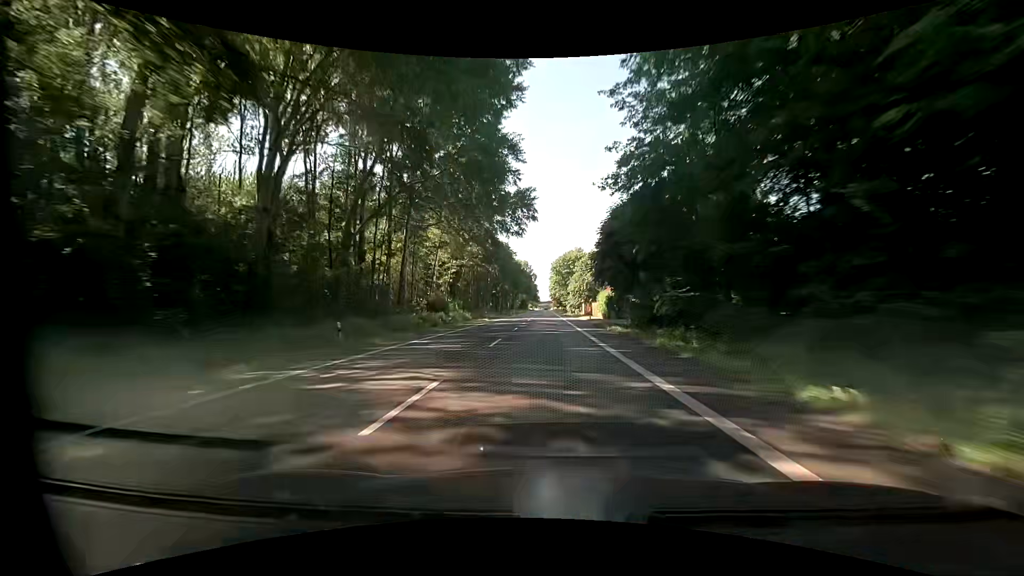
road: primary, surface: asphalt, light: Day
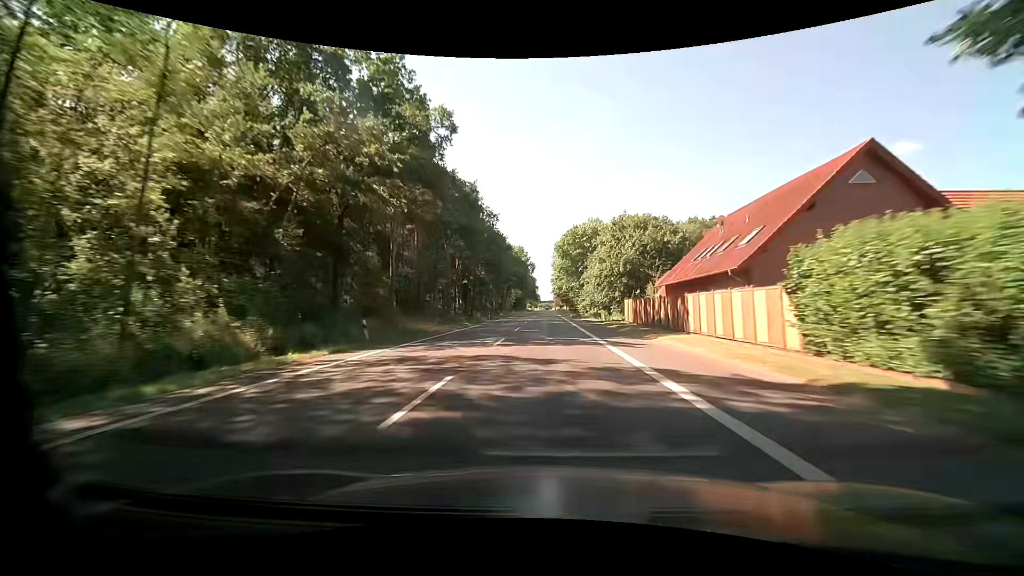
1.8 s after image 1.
(+0.3, +48.0) m; 0°
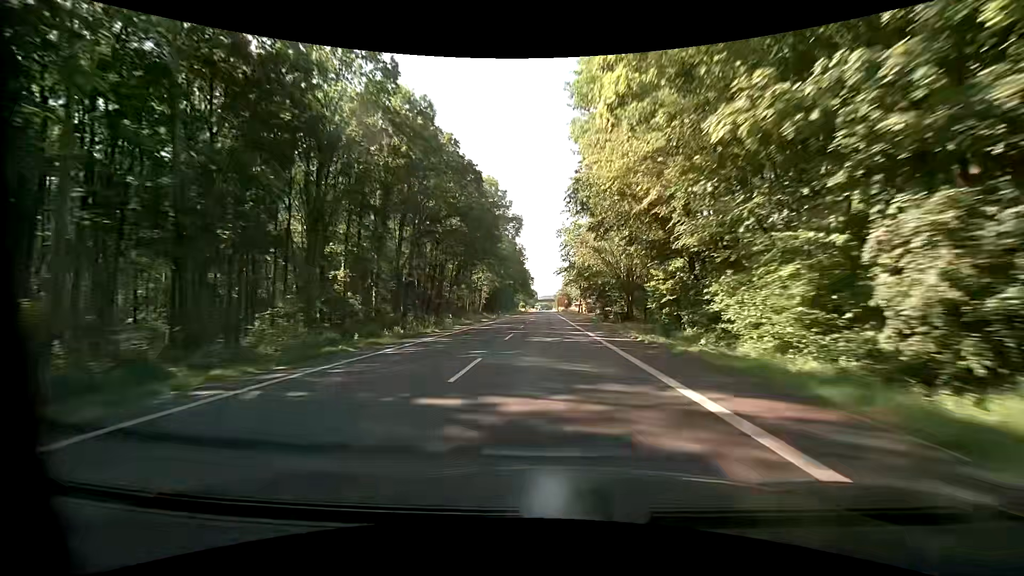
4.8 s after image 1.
(+0.2, +80.7) m; 0°
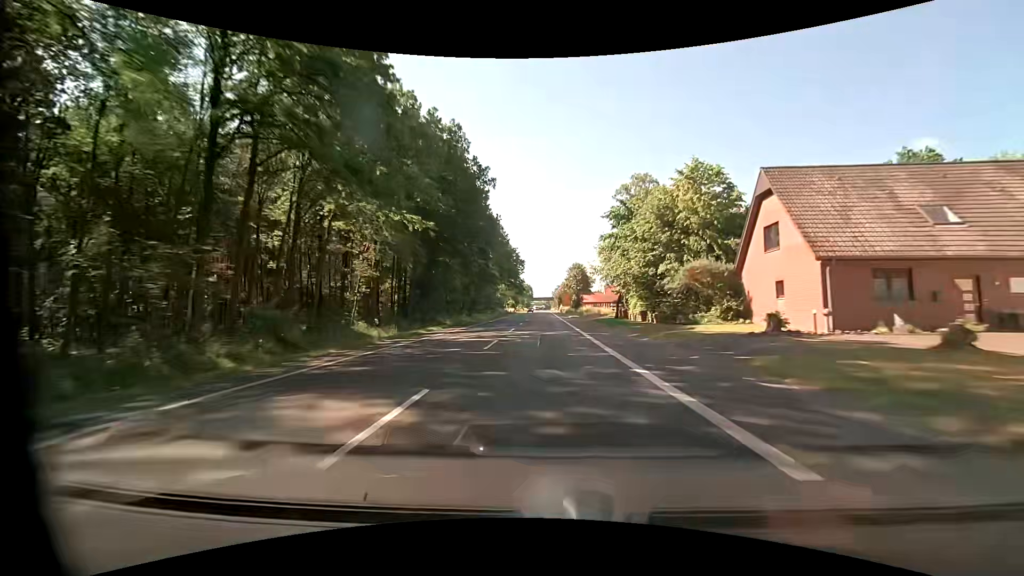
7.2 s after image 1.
(+0.1, +65.0) m; 0°
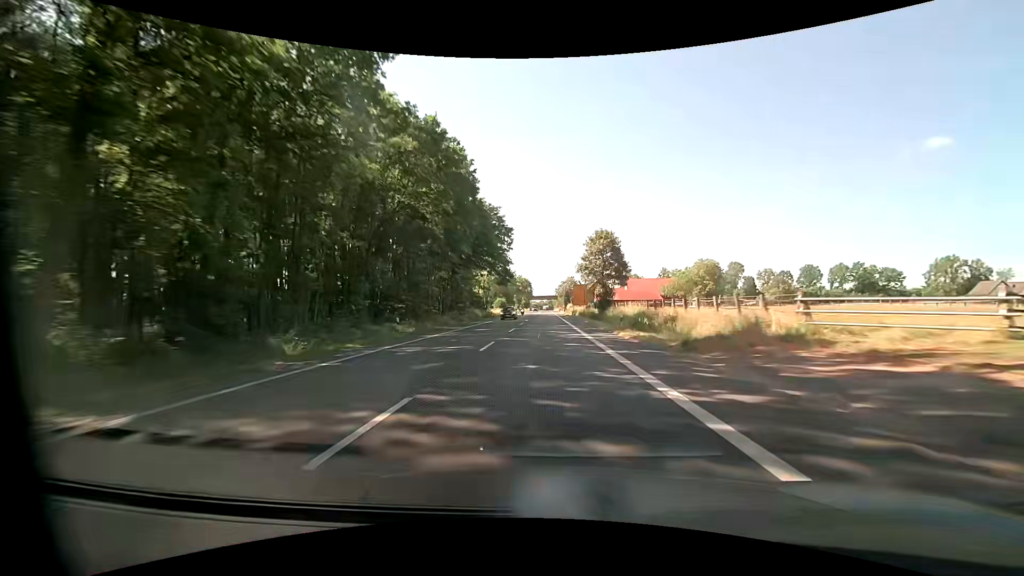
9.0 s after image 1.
(+0.1, +48.8) m; 0°
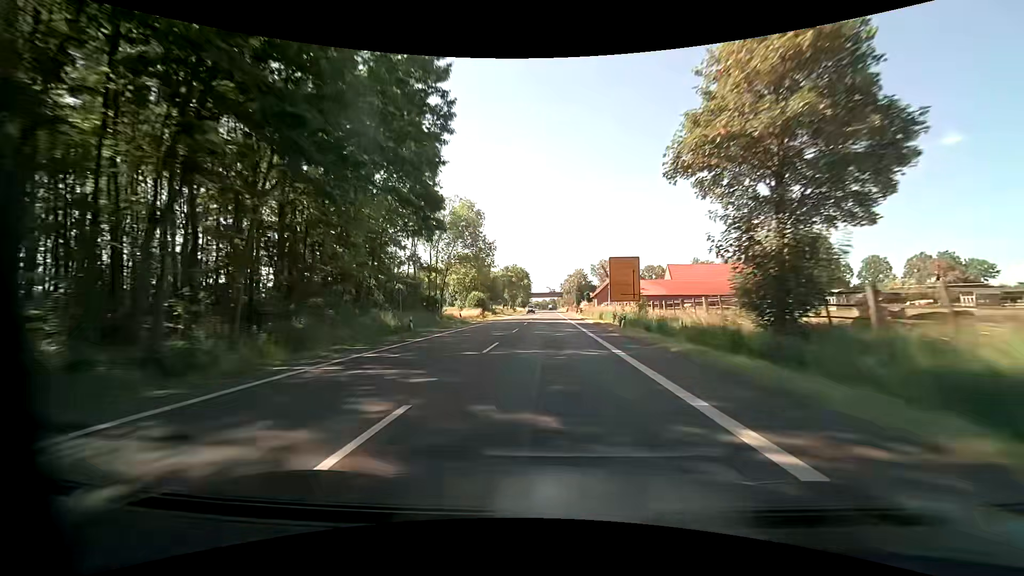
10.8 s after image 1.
(+0.1, +48.8) m; 0°
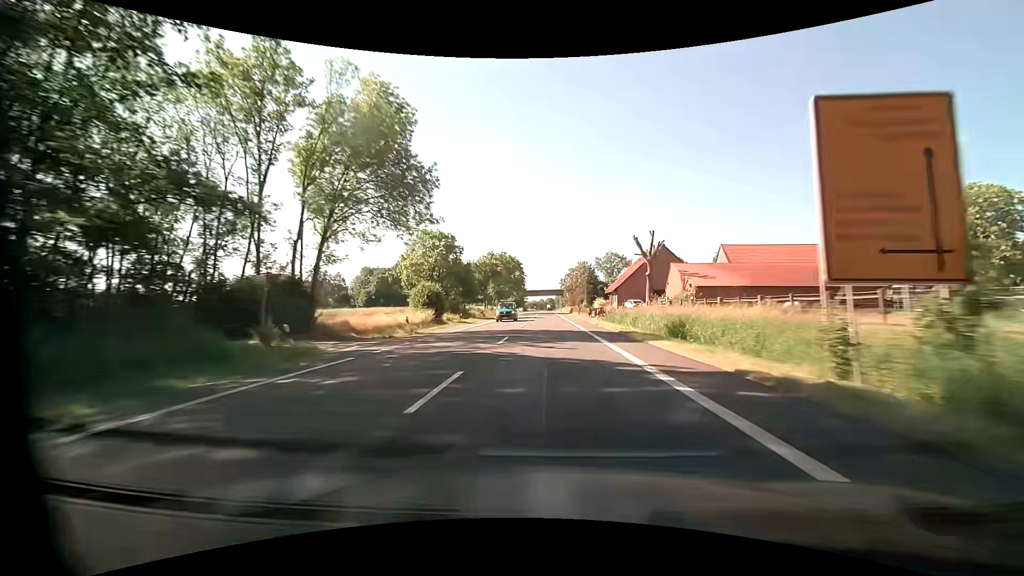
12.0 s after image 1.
(0.0, +32.6) m; 0°
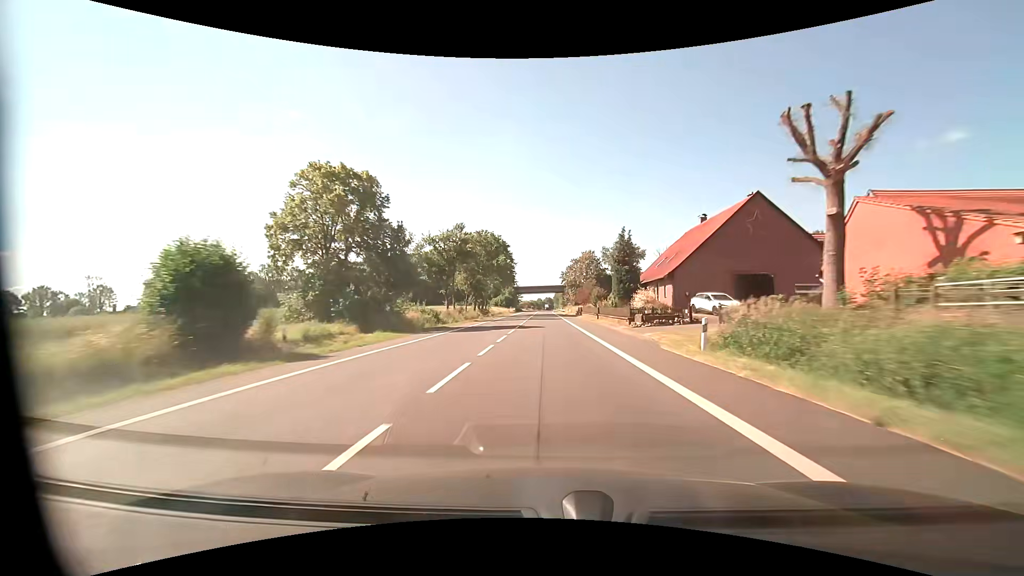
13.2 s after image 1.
(+0.2, +32.6) m; +1°
(0, +10) (0, +20) (0, +30) (0, +40) (0, +50) (0, +60) (0, +70) (0, +80) (0, +90) (0, +100) m
